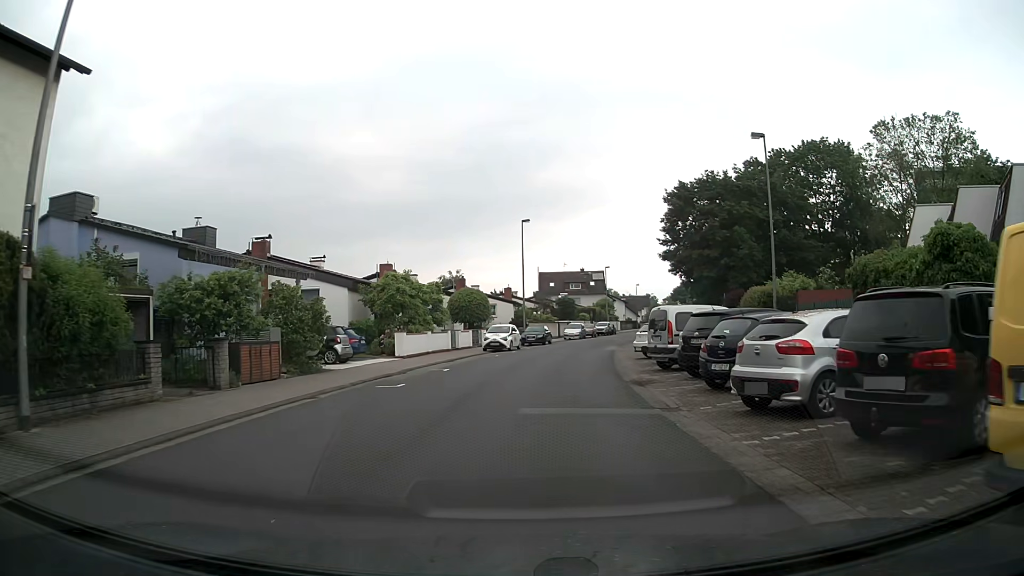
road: residential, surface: asphalt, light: Day
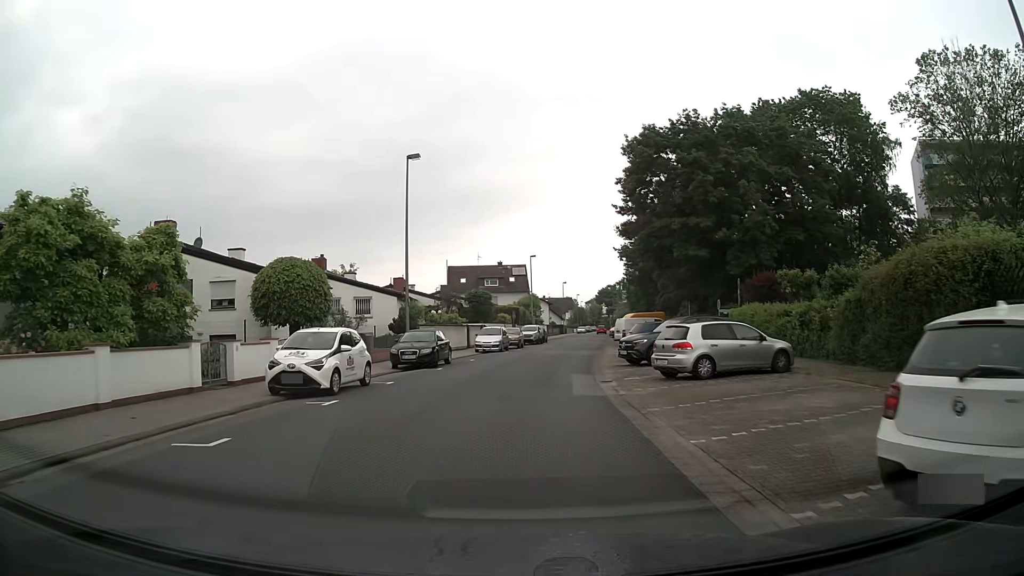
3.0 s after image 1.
(+1.6, +23.0) m; +7°
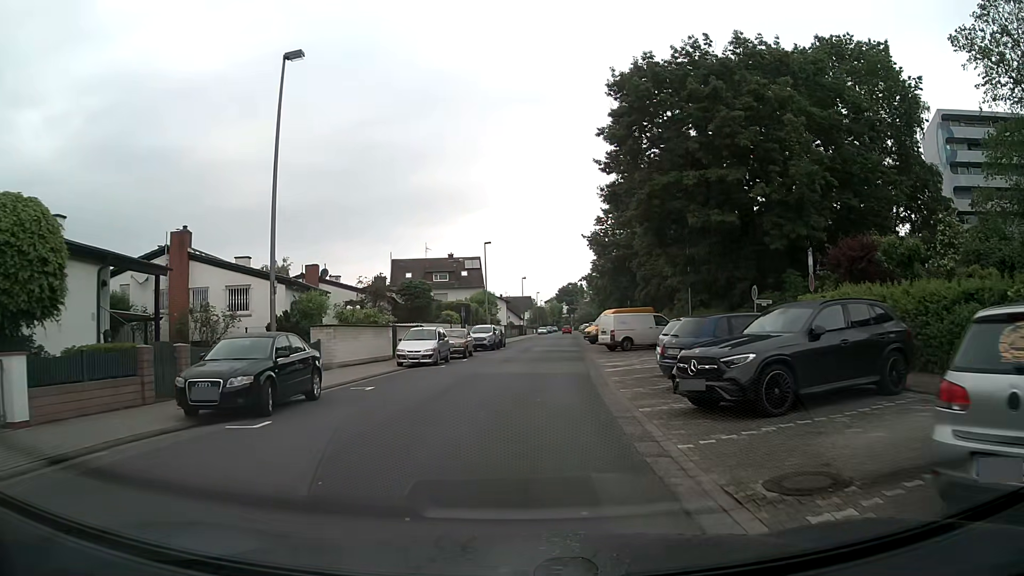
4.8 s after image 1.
(+0.5, +13.9) m; +4°
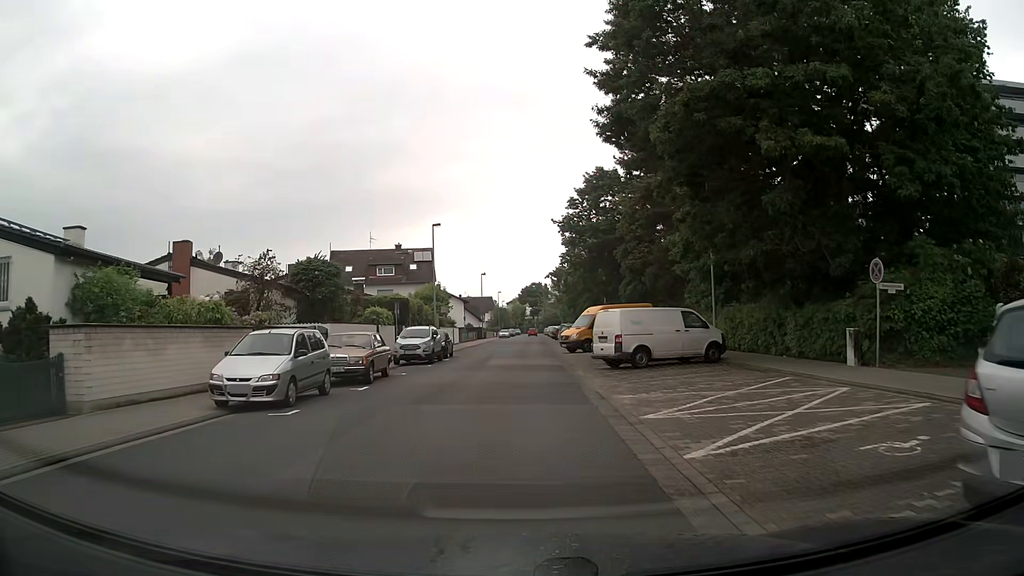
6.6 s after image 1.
(+0.4, +13.9) m; +4°
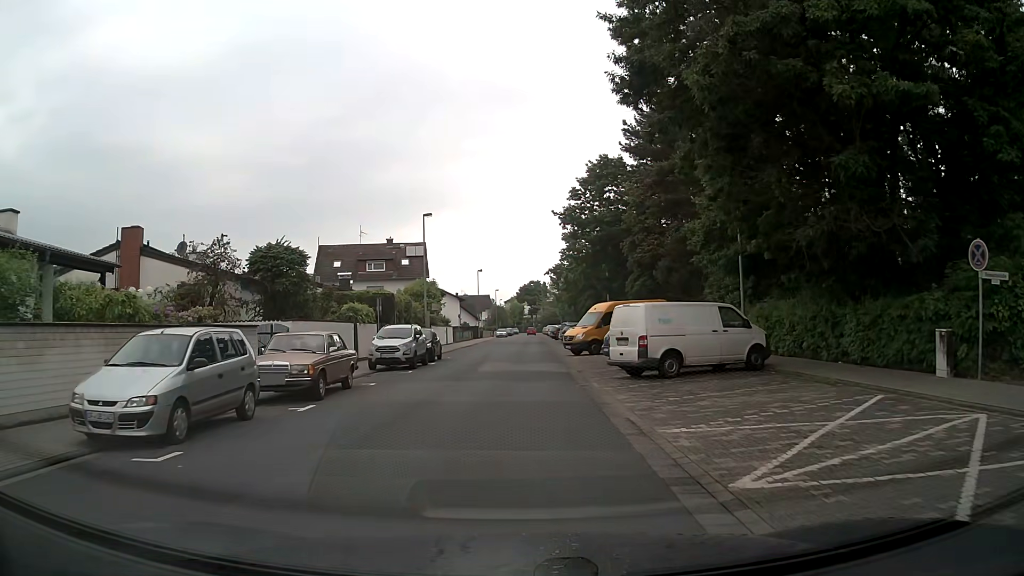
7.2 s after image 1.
(0.0, +4.6) m; 0°
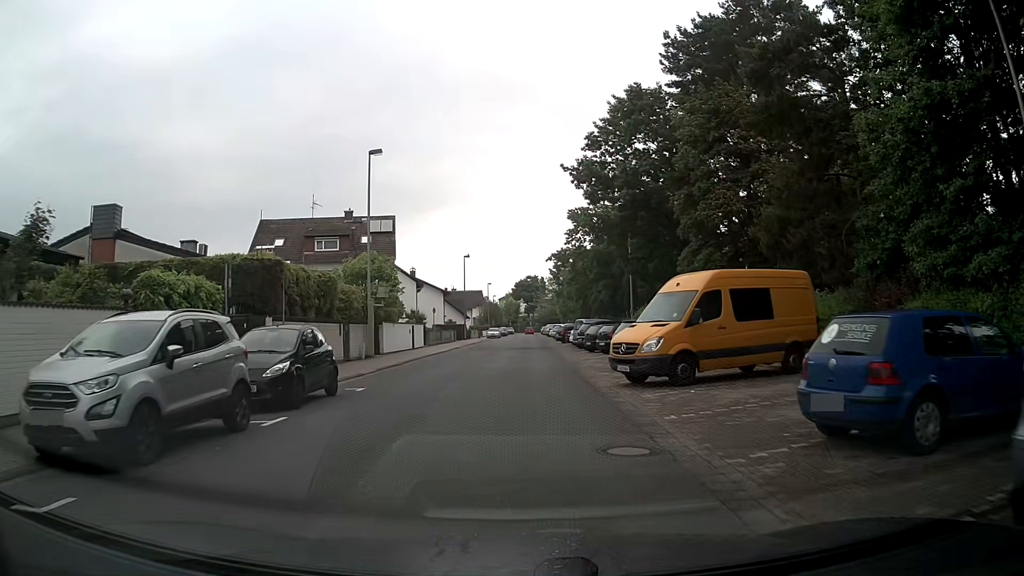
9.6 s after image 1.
(0.0, +18.6) m; +1°
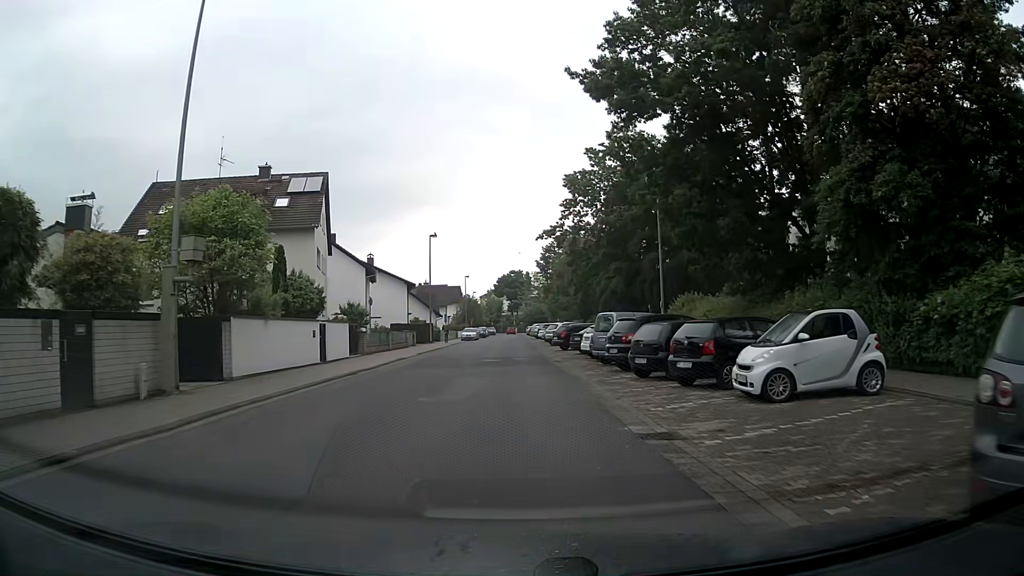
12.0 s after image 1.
(-0.2, +18.5) m; 0°
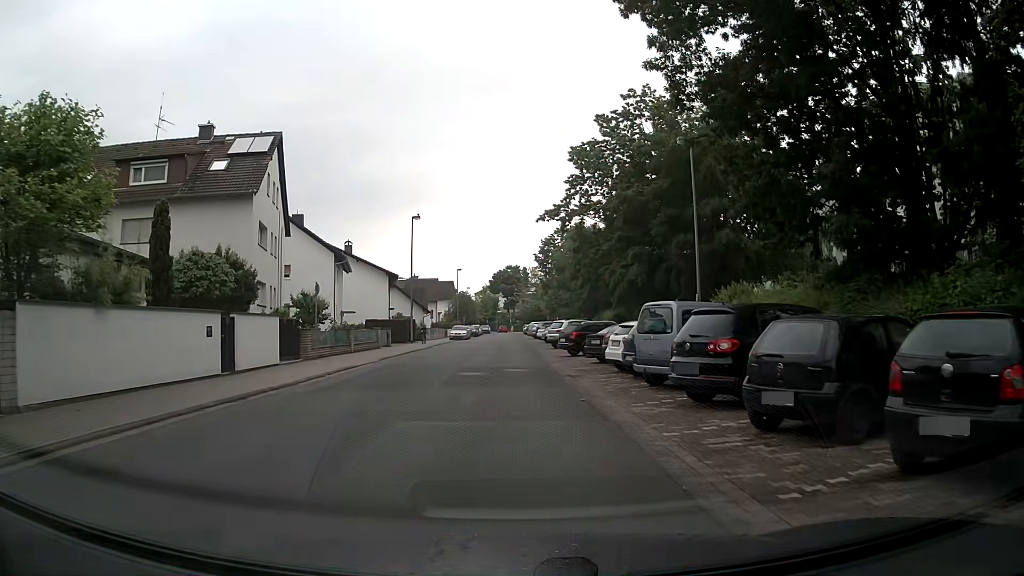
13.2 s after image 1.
(+0.1, +9.3) m; 0°
(0, +10) (0, +20) (0, +30) (0, +40) (-1, +50) (-1, +60) (-1, +70) (-1, +80) (-1, +90) (-1, +100) m
